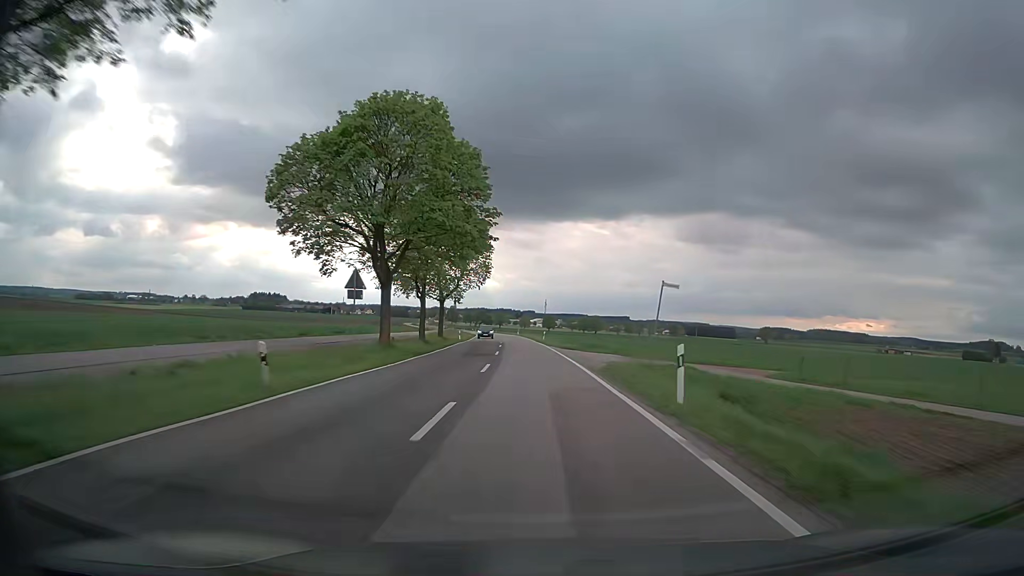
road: secondary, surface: asphalt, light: Day
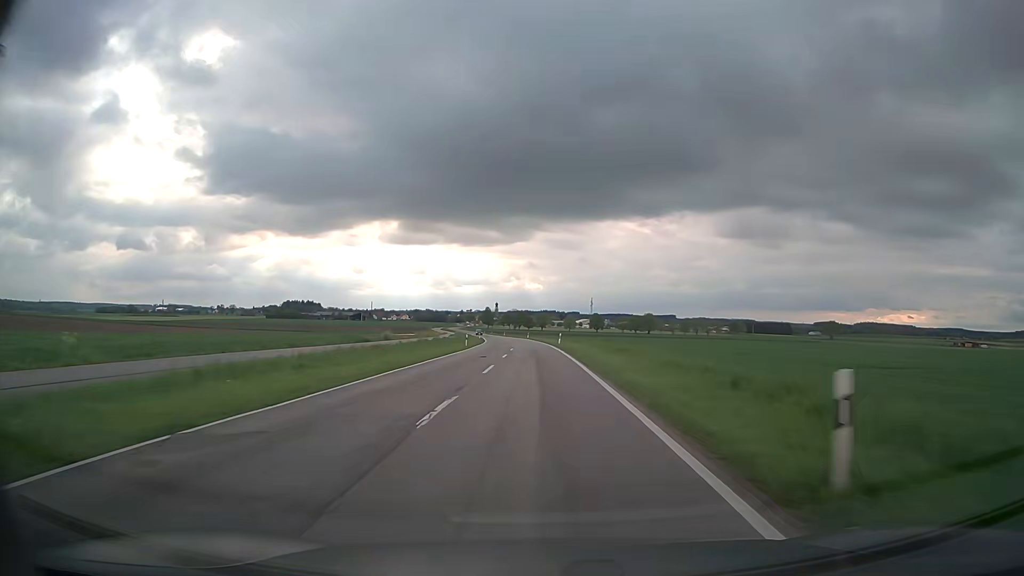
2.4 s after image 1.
(-1.8, +58.4) m; -4°
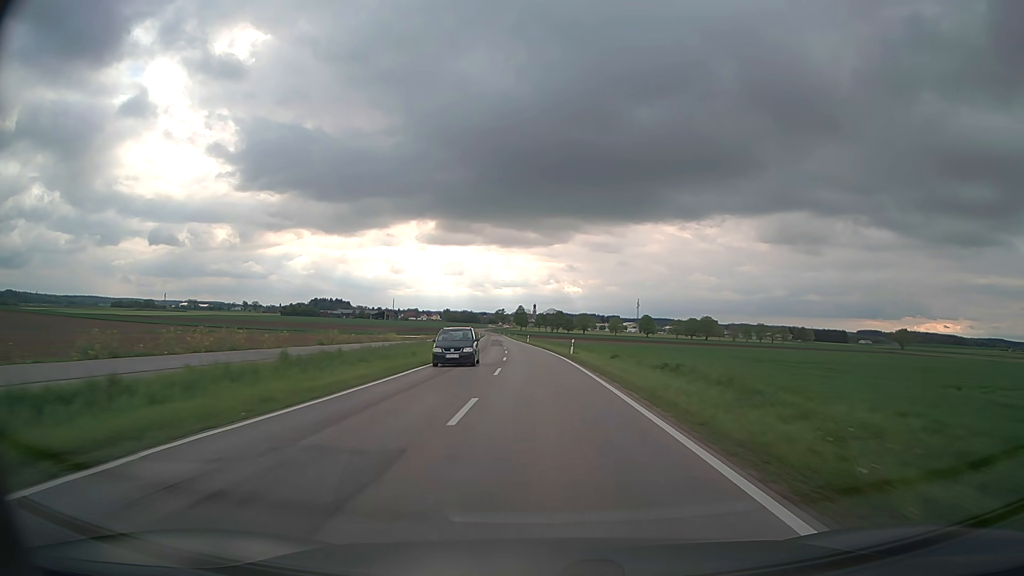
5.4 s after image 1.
(-2.1, +70.6) m; -4°
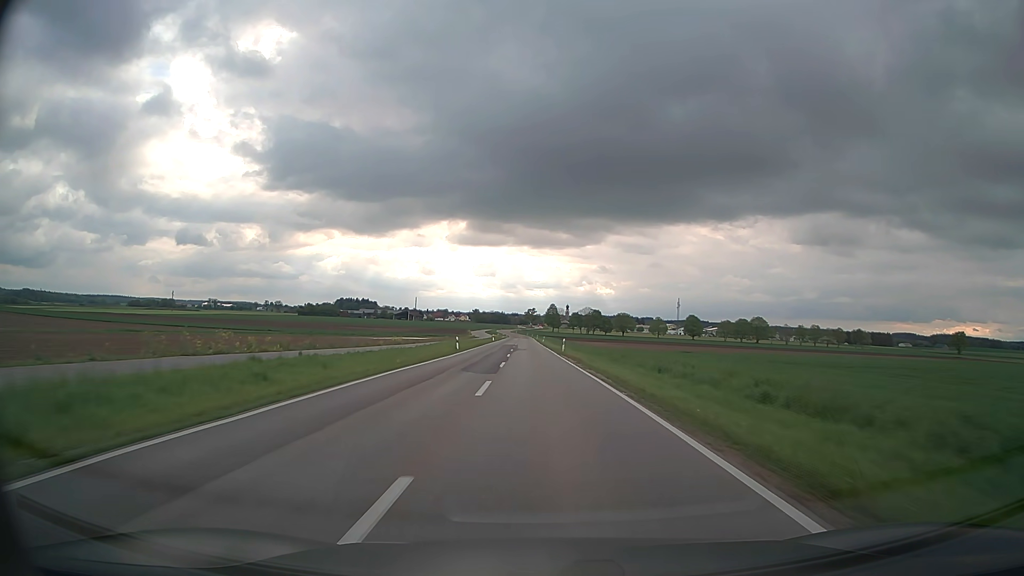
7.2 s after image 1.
(-1.1, +43.9) m; -3°
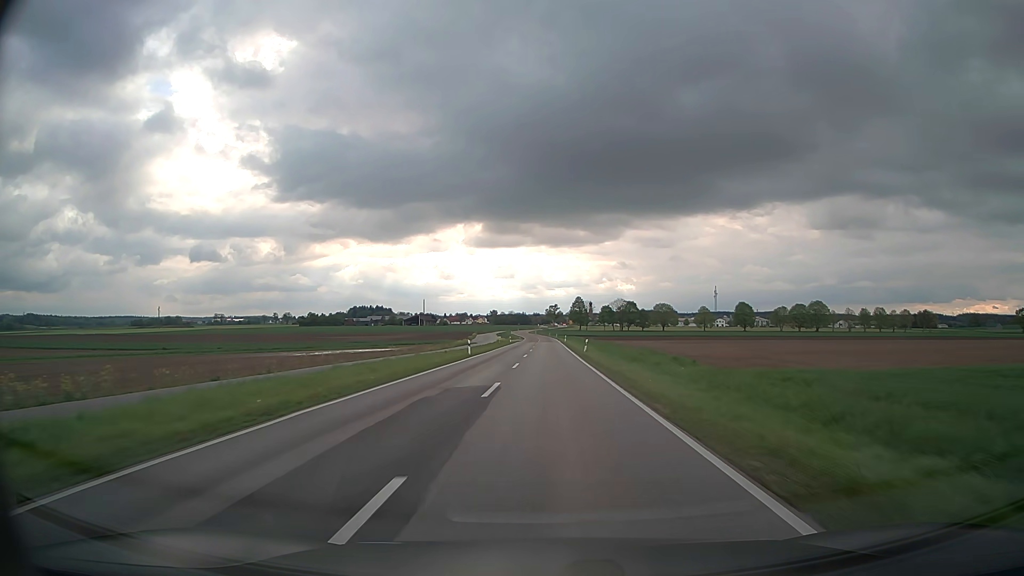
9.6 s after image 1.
(-1.4, +60.7) m; -2°
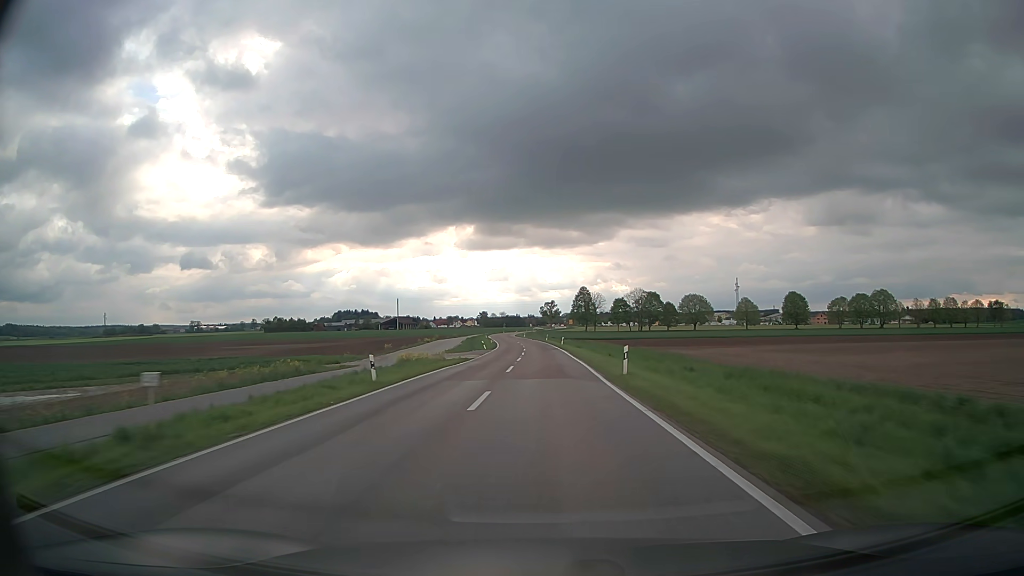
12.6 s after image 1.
(+0.5, +76.6) m; 0°
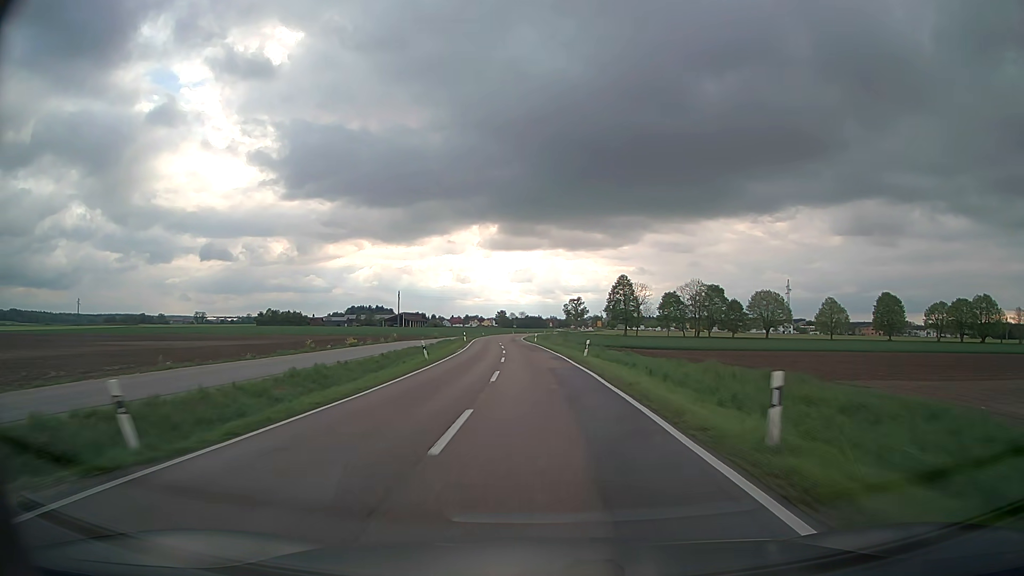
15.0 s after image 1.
(-0.5, +61.1) m; -2°
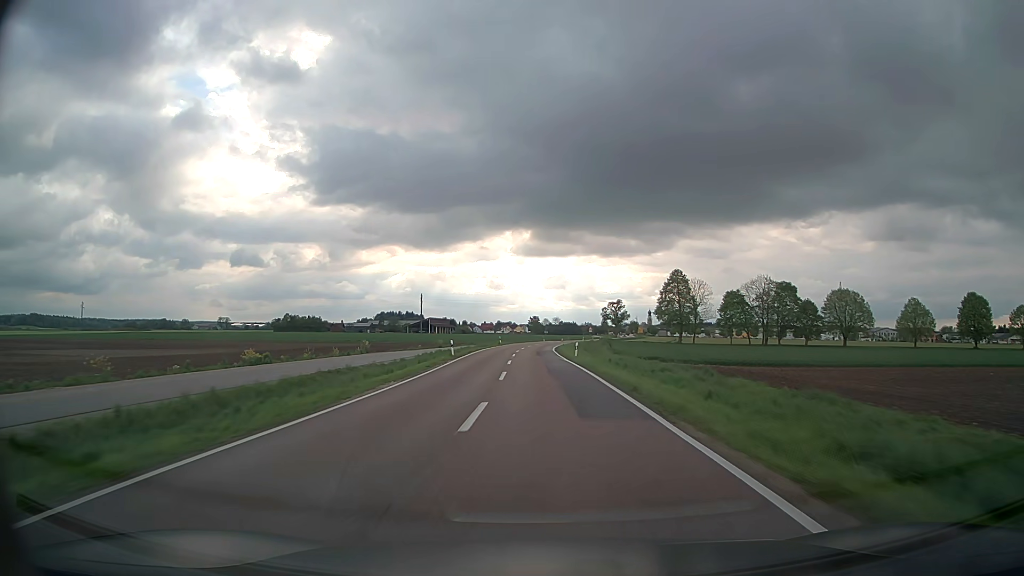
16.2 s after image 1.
(-0.7, +31.1) m; -3°
(0, +10) (0, +20) (0, +30) (-1, +40) (-1, +50) (-1, +60) (-1, +70) (0, +80) (0, +90) (+1, +100) m
